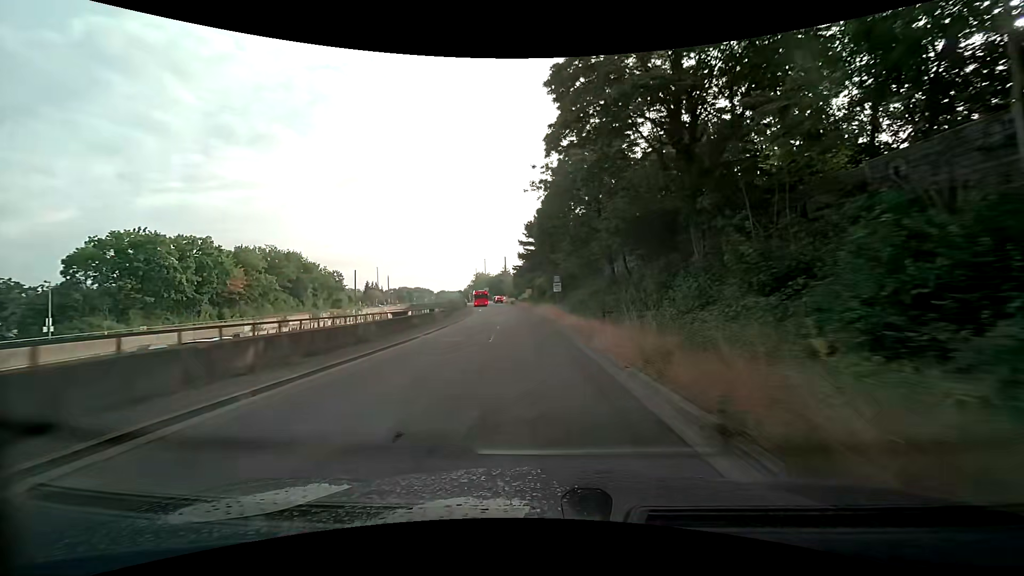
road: trunk_link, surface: asphalt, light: Day
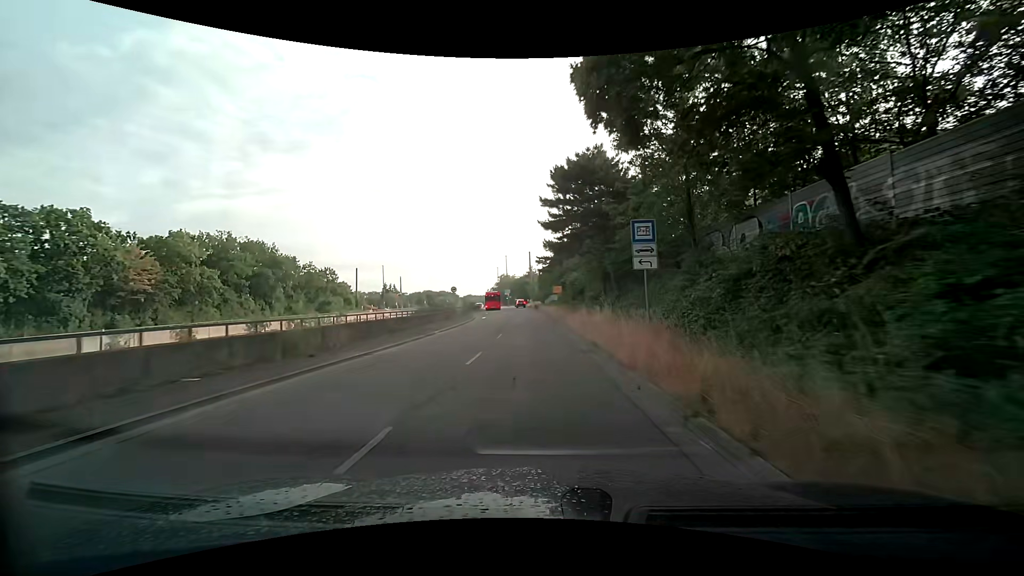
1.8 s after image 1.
(-0.7, +25.3) m; -3°
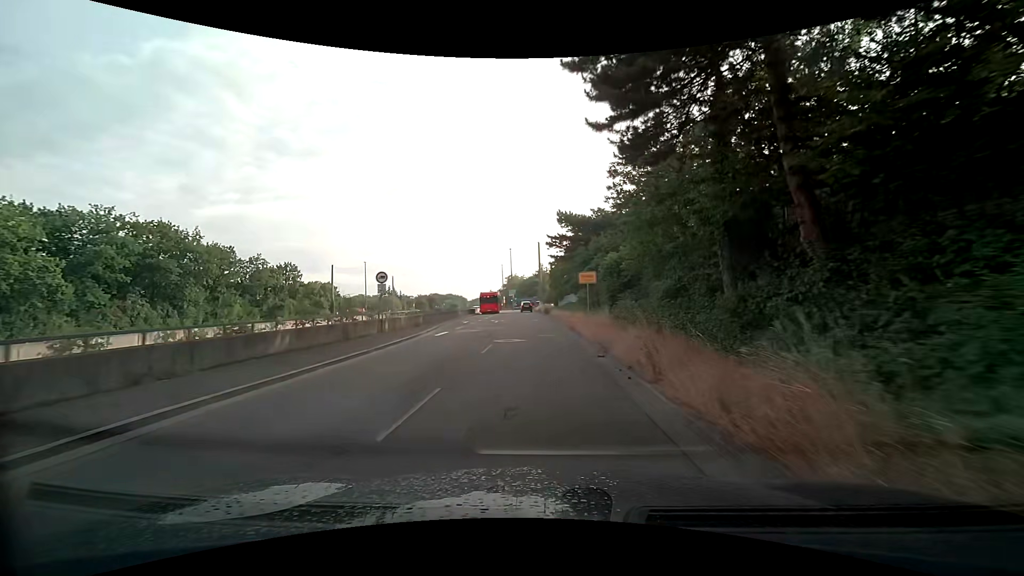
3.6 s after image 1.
(-0.8, +24.7) m; -3°
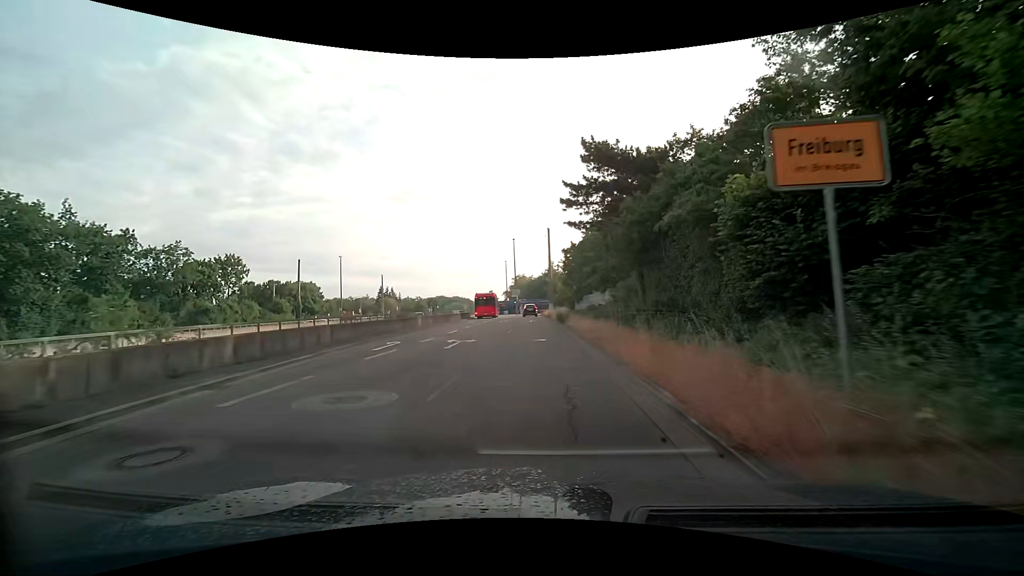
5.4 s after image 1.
(-0.1, +21.6) m; -1°
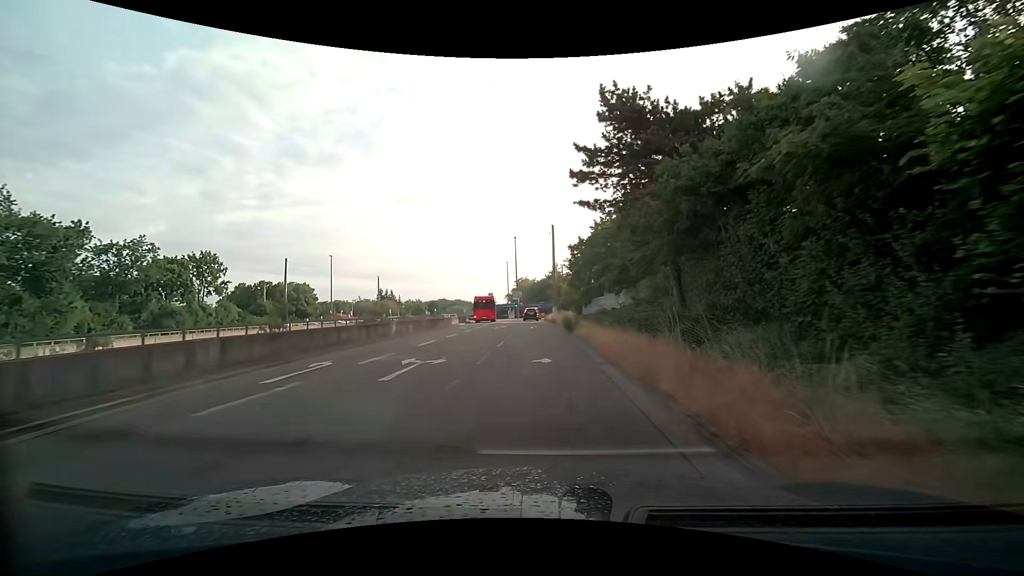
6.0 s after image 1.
(0.0, +6.8) m; 0°
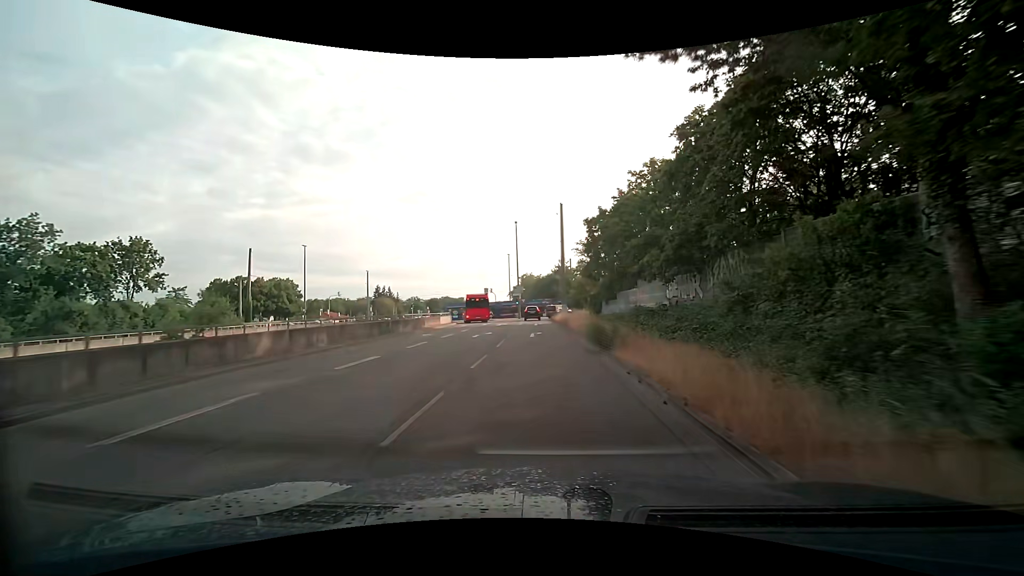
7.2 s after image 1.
(-0.1, +13.8) m; -1°
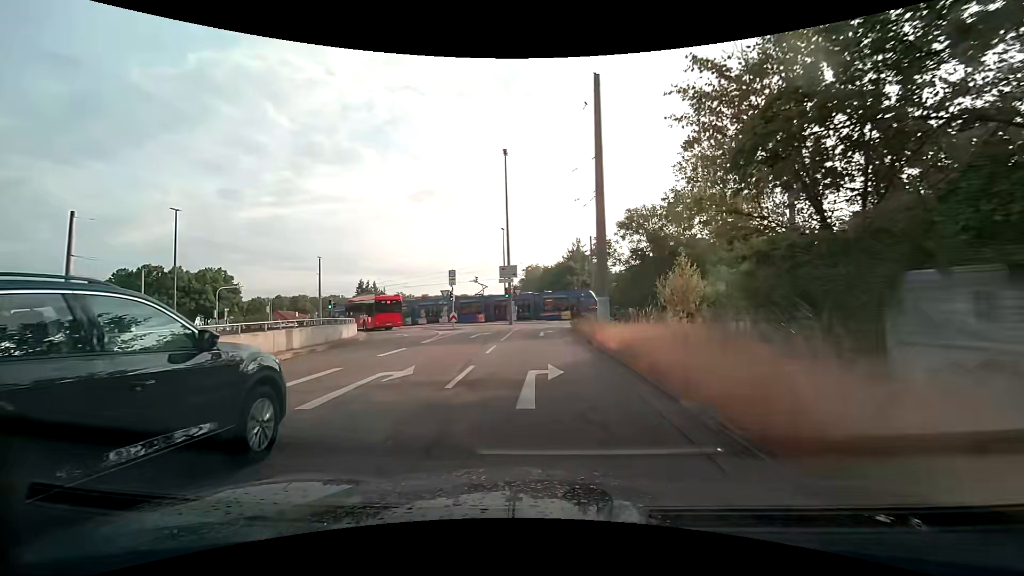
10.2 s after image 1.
(-0.4, +32.7) m; -1°
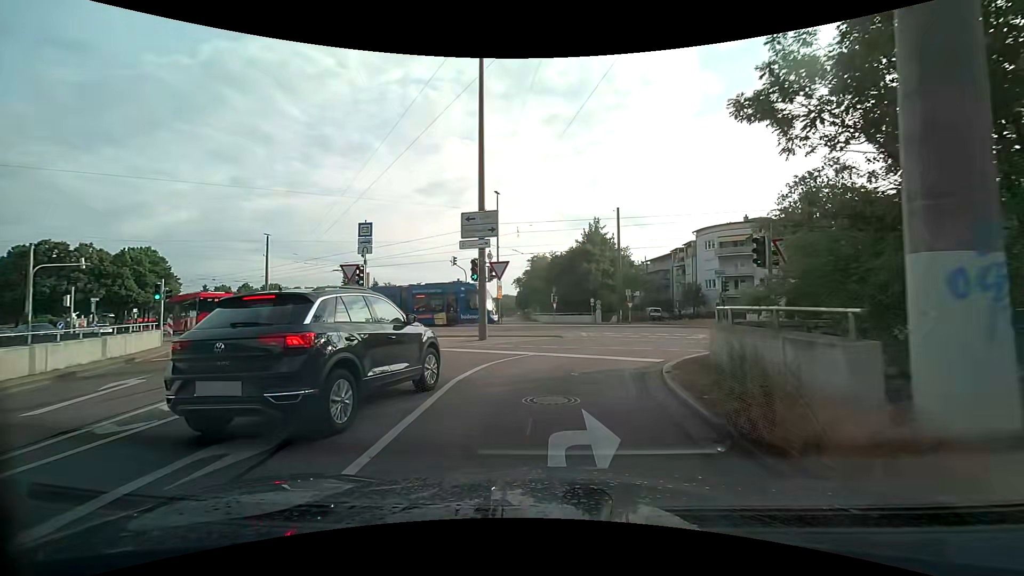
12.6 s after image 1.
(-0.2, +21.5) m; -1°
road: tertiary_link
(0, +10) (+5, +19) (+14, +23) (+23, +22) (+33, +20) (+43, +17) (+52, +15) (+62, +12) (+72, +9) (+81, +7) m
